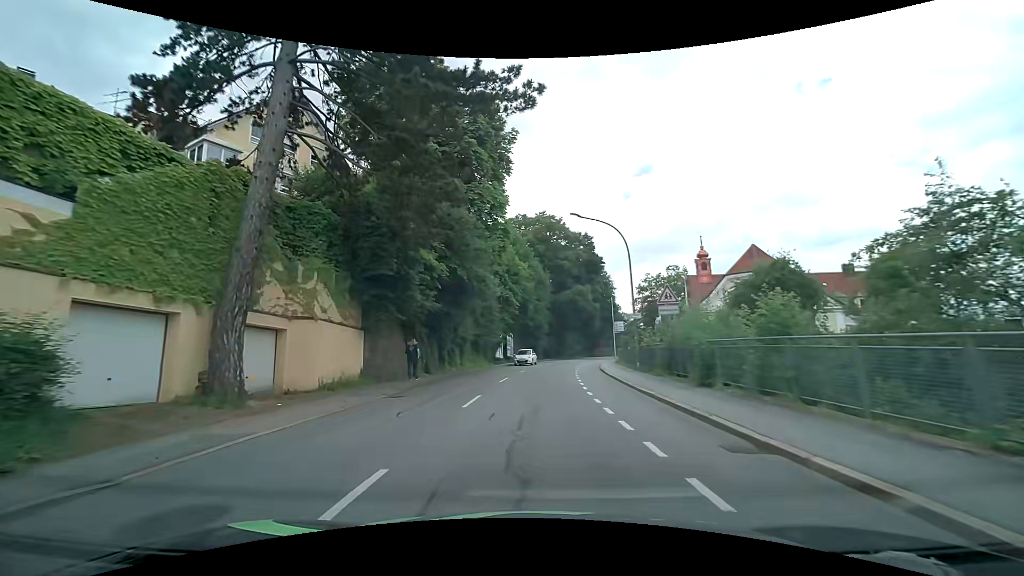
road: tertiary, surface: asphalt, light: Day
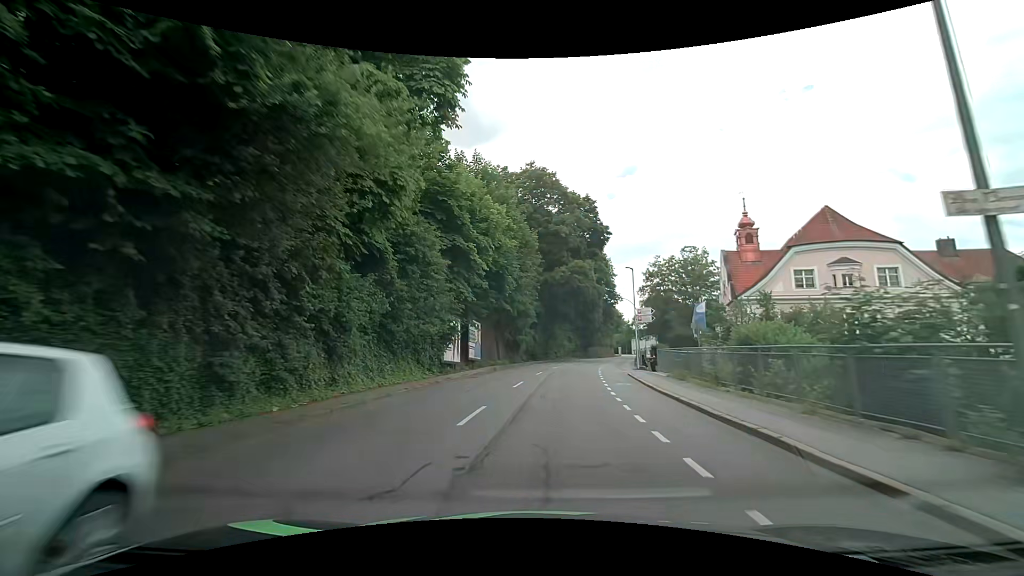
(0.0, +21.1) m; +2°
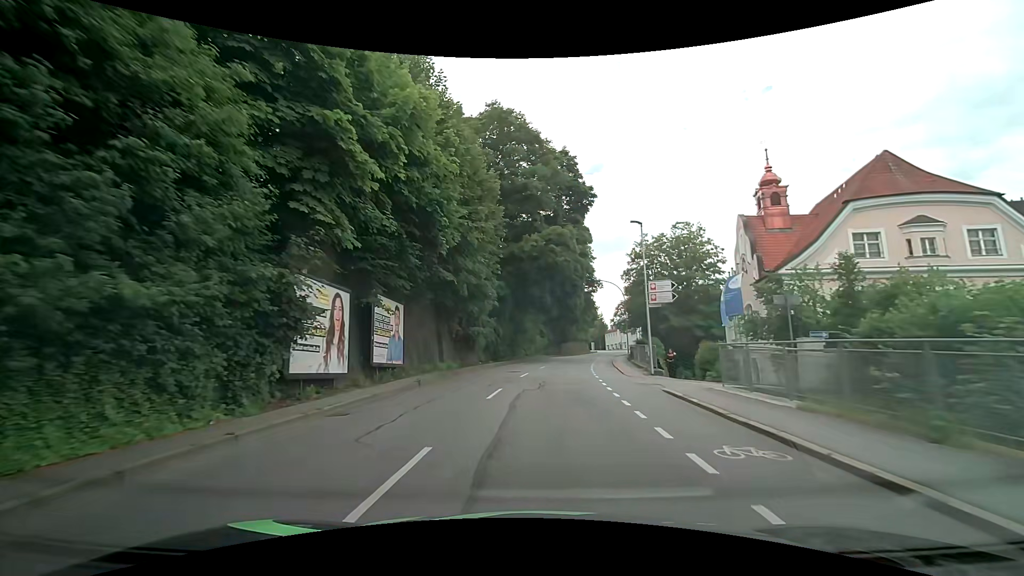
(+0.5, +14.0) m; +4°
